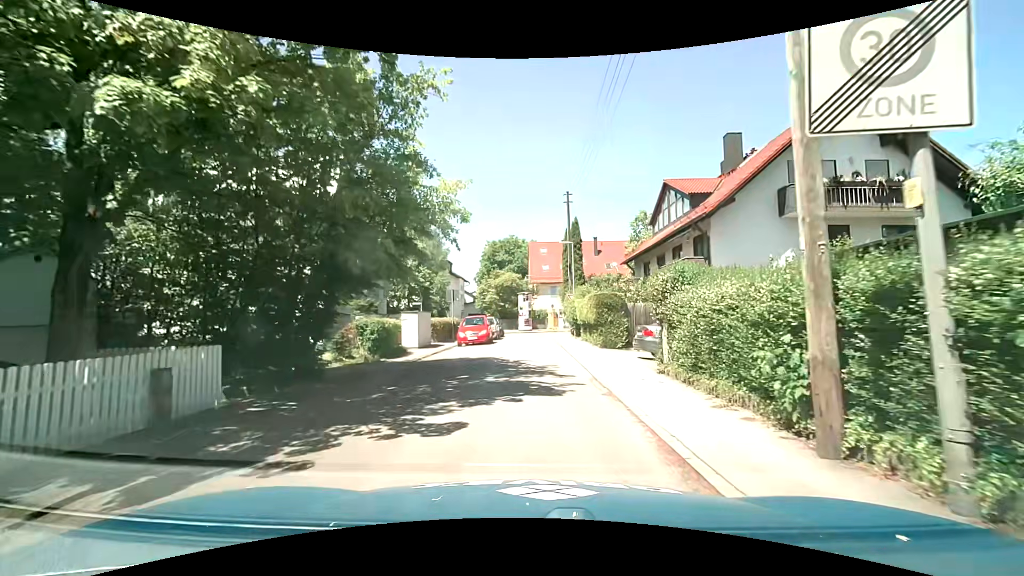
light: Day
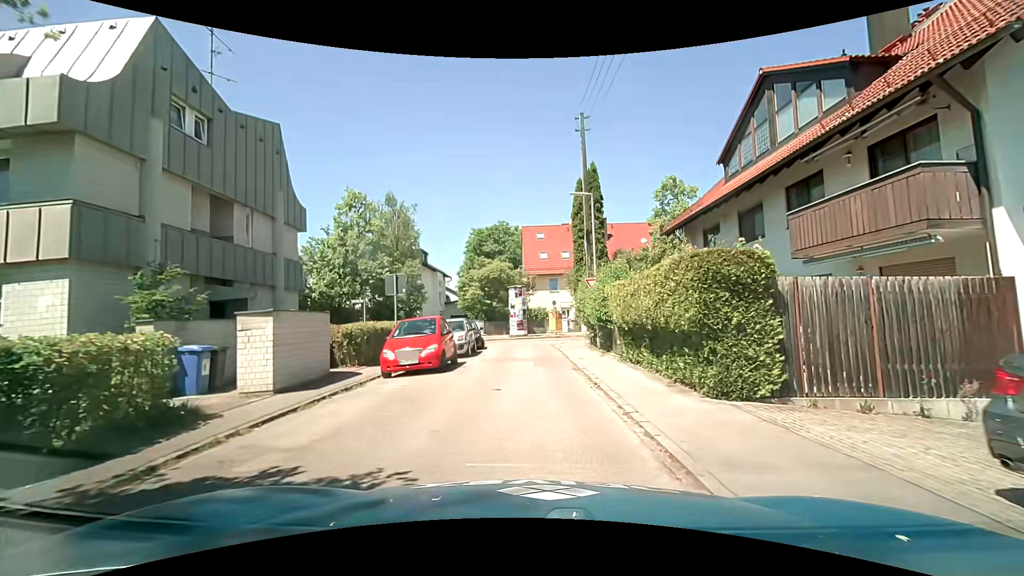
(0.0, +12.8) m; 0°
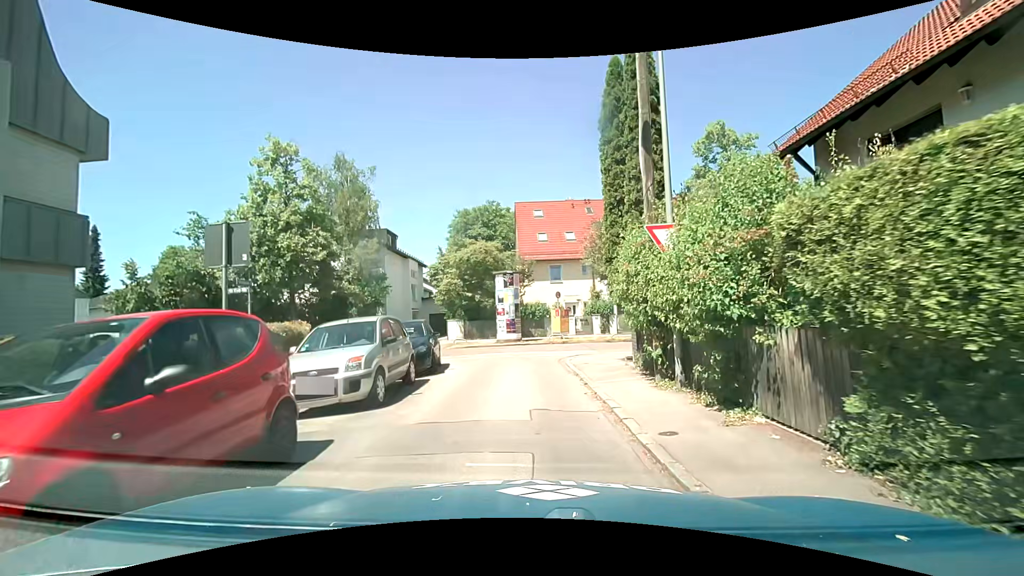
(+0.1, +10.8) m; +1°
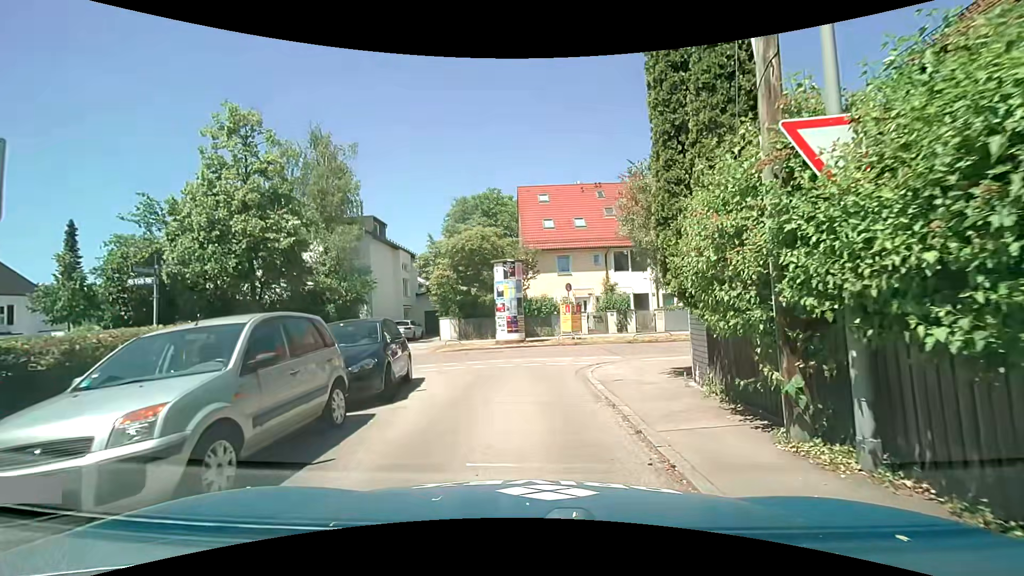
(-0.1, +4.4) m; 0°
